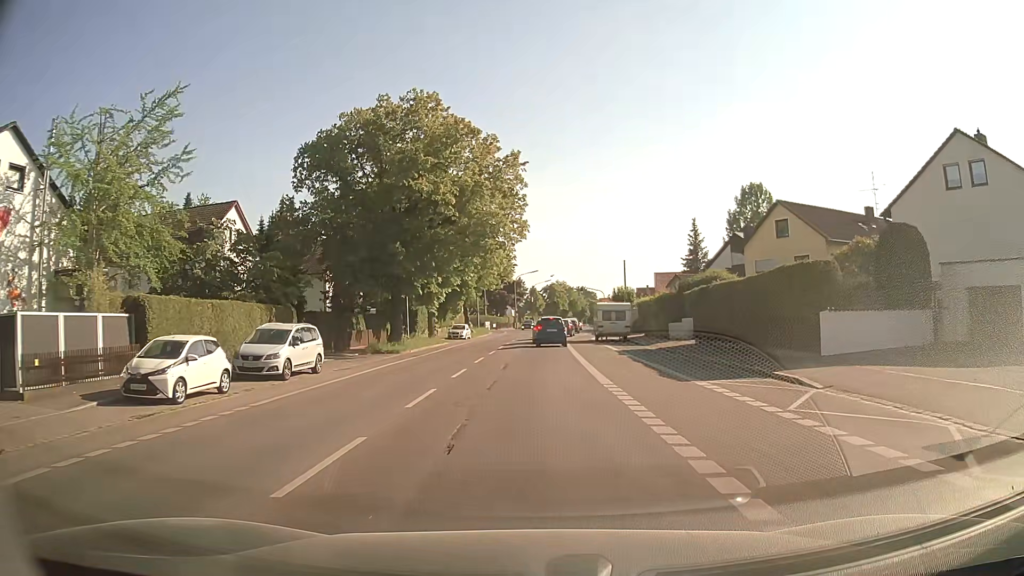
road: secondary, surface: asphalt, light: Day
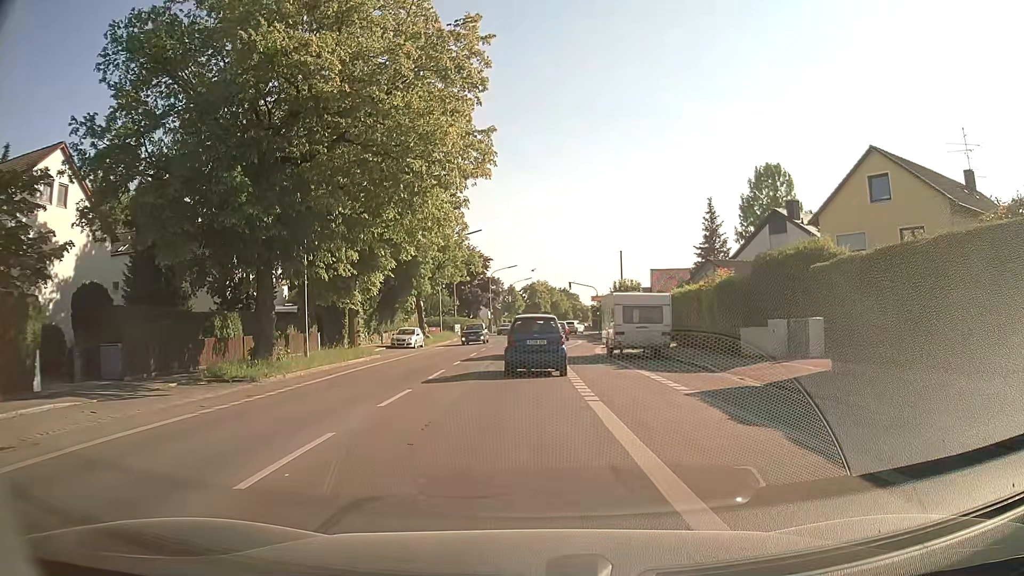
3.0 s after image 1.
(0.0, +17.2) m; +1°
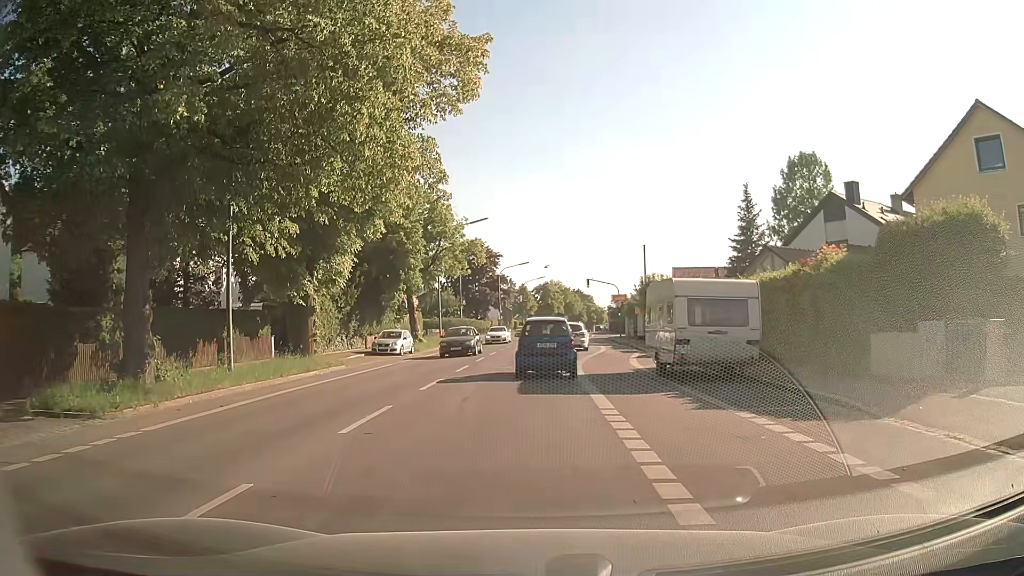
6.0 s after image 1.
(0.0, +8.6) m; -1°
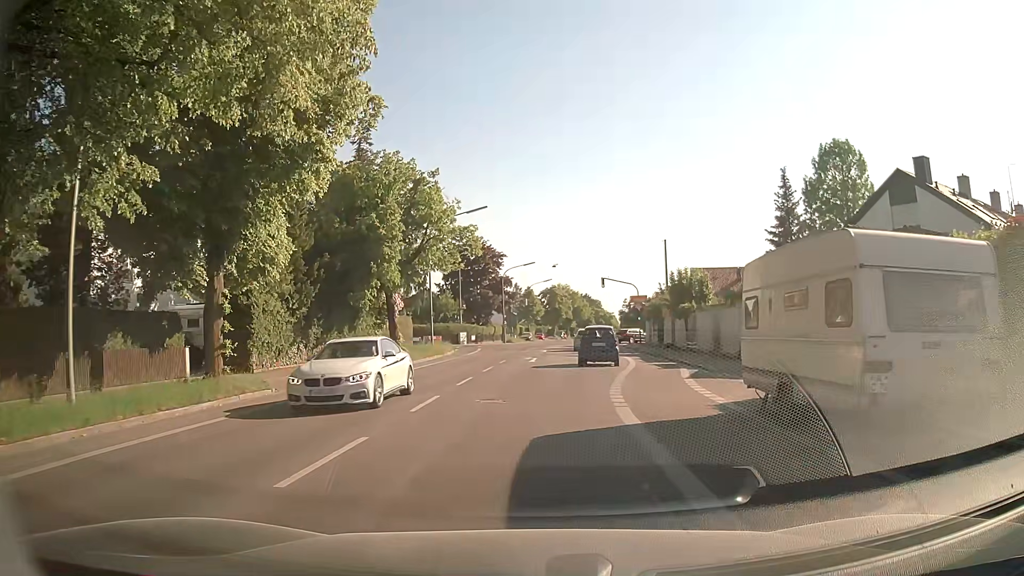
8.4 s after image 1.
(0.0, +9.0) m; +2°
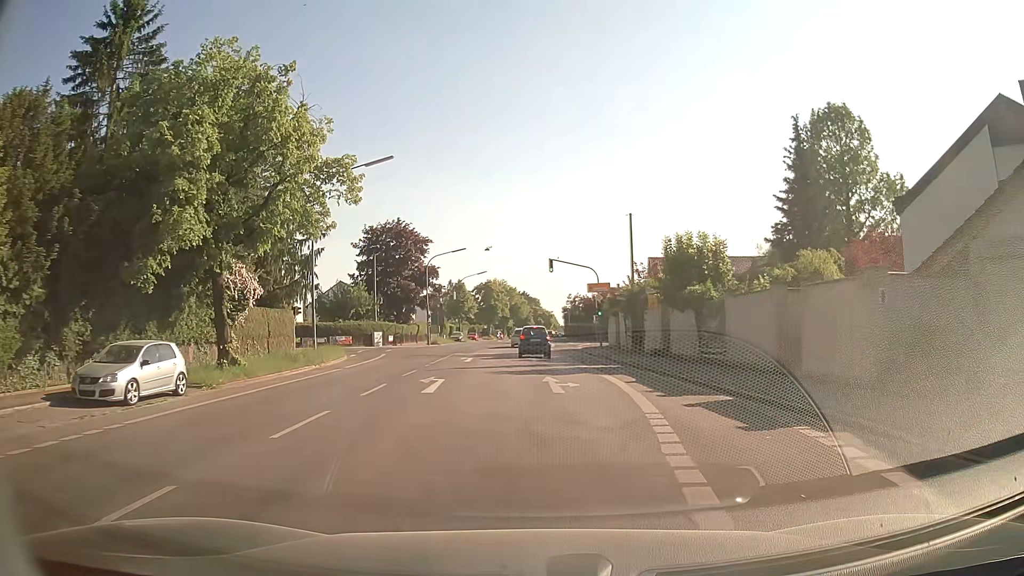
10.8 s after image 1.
(+0.2, +15.4) m; +3°
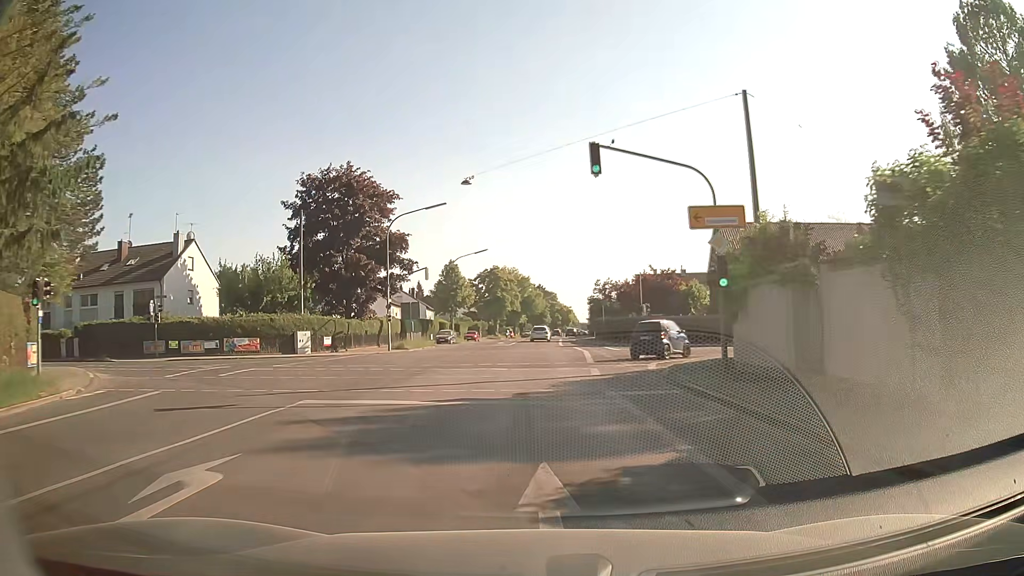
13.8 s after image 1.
(0.0, +27.7) m; -1°
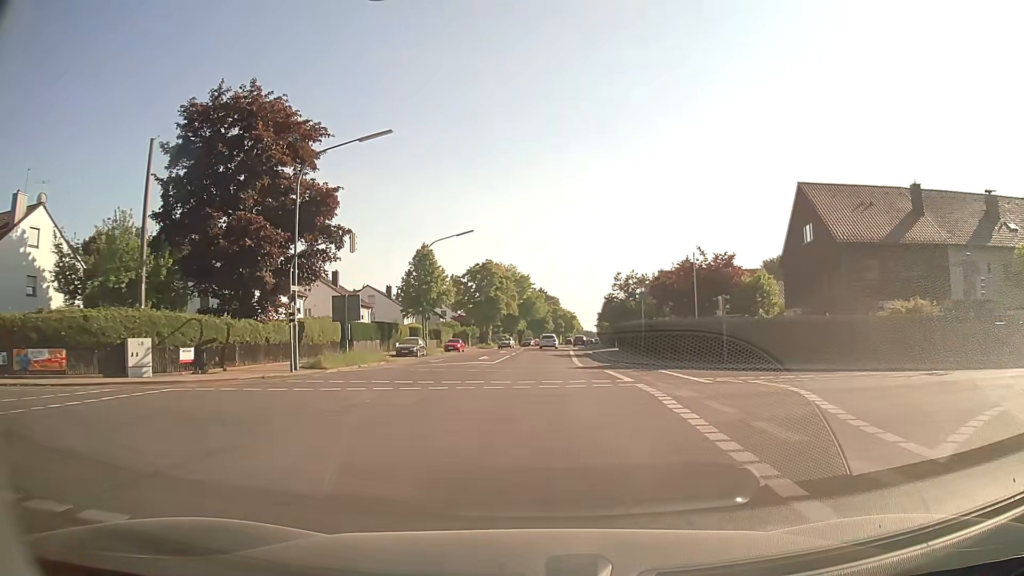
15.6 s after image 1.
(0.0, +20.9) m; 0°
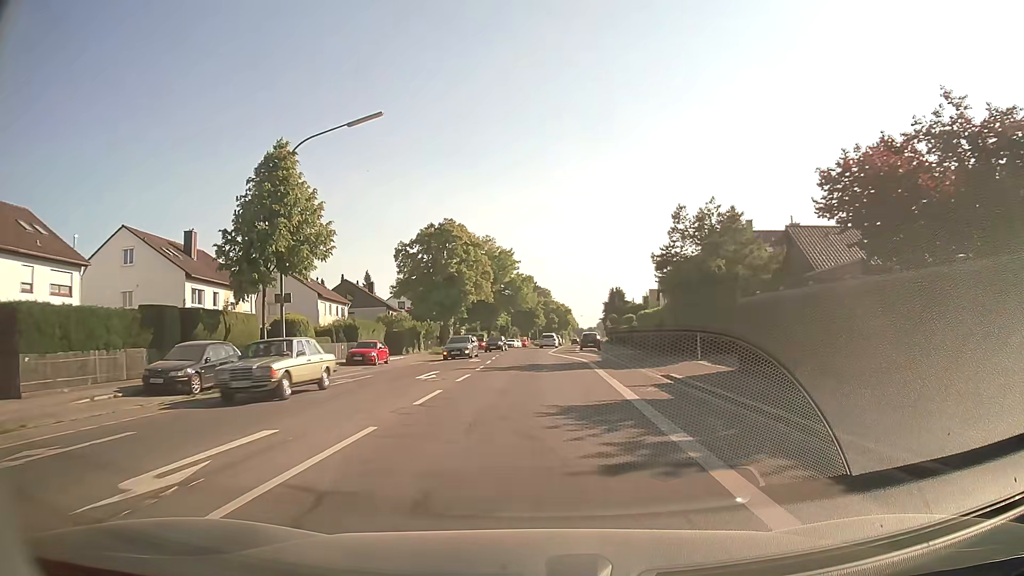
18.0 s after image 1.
(+0.6, +33.9) m; +1°
(0, +10) (0, +20) (0, +30) (0, +40) (0, +50) (0, +60) (+1, +70) (+1, +80) (+2, +90) (+3, +100) m
